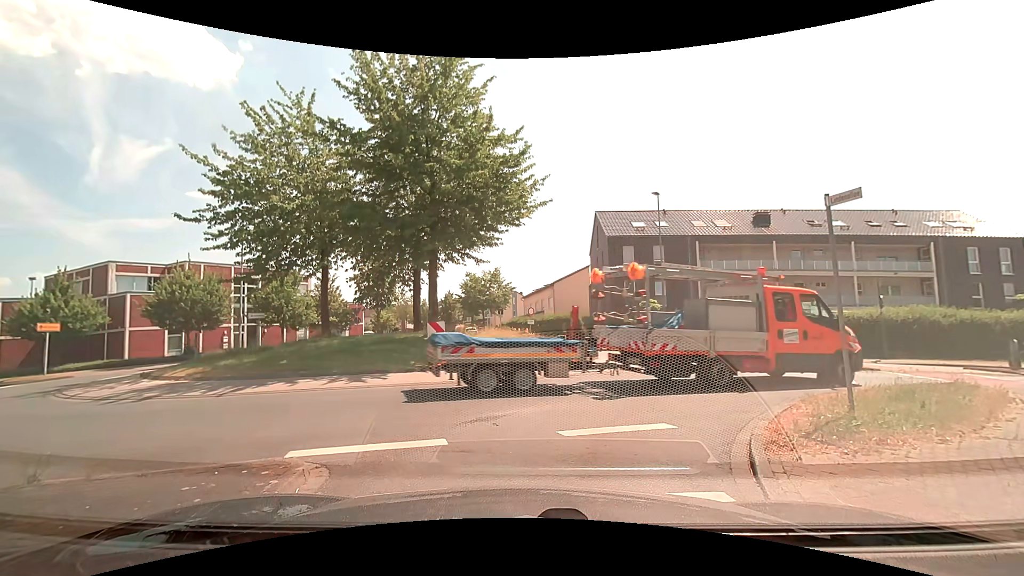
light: Day
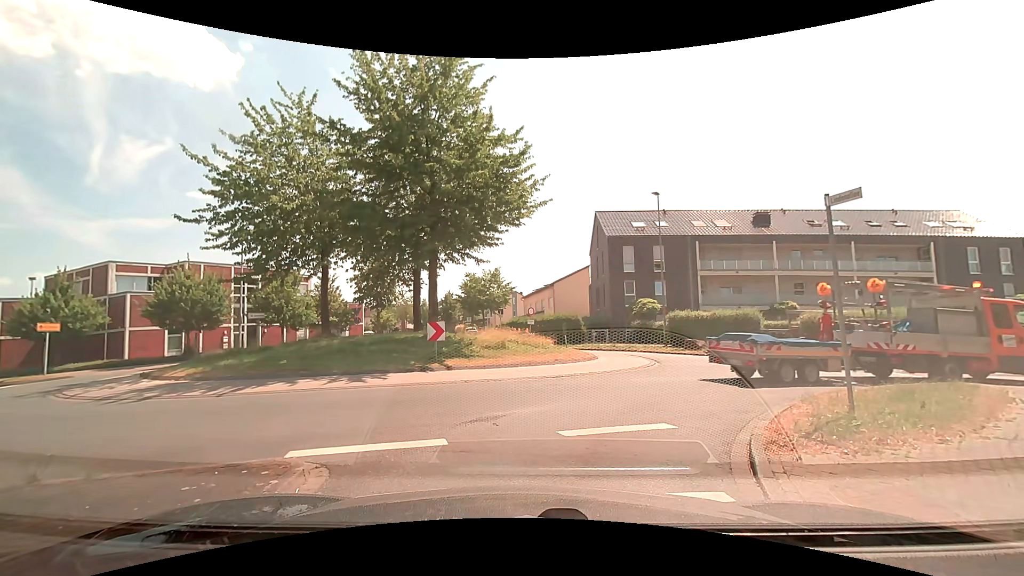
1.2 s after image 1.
(0.0, 0.0) m; 0°
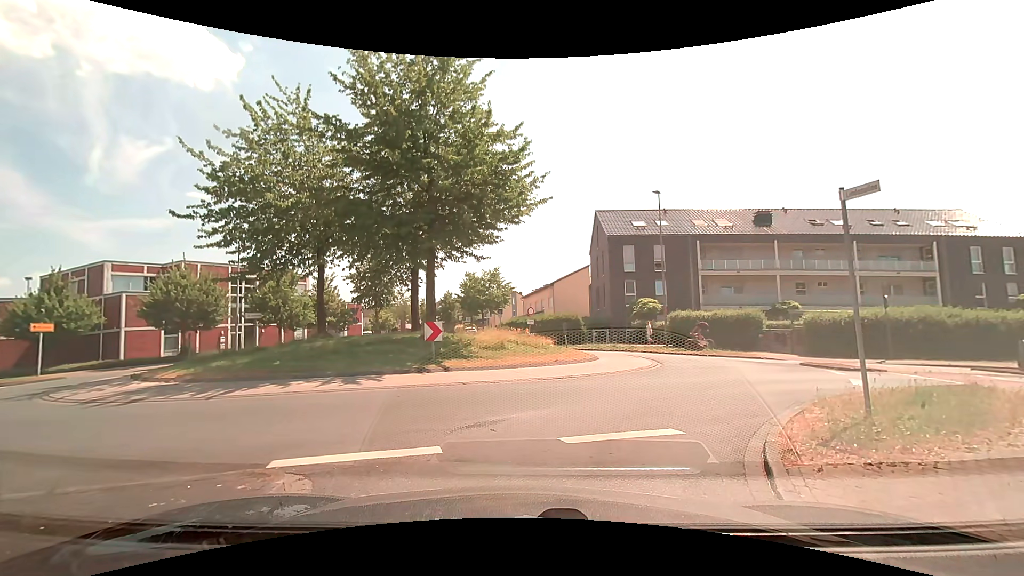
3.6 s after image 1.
(0.0, +0.3) m; 0°
